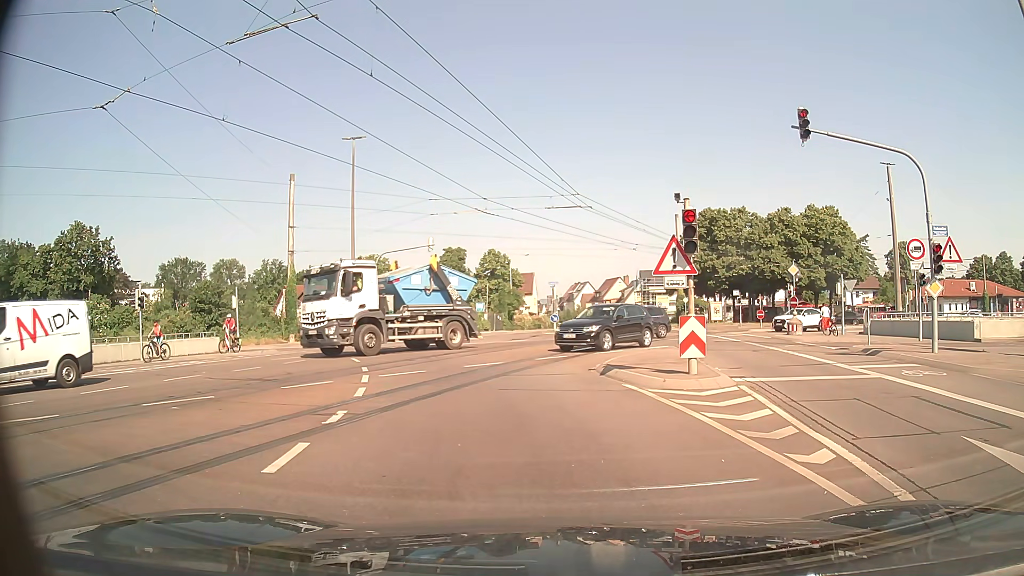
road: tertiary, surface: asphalt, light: Day
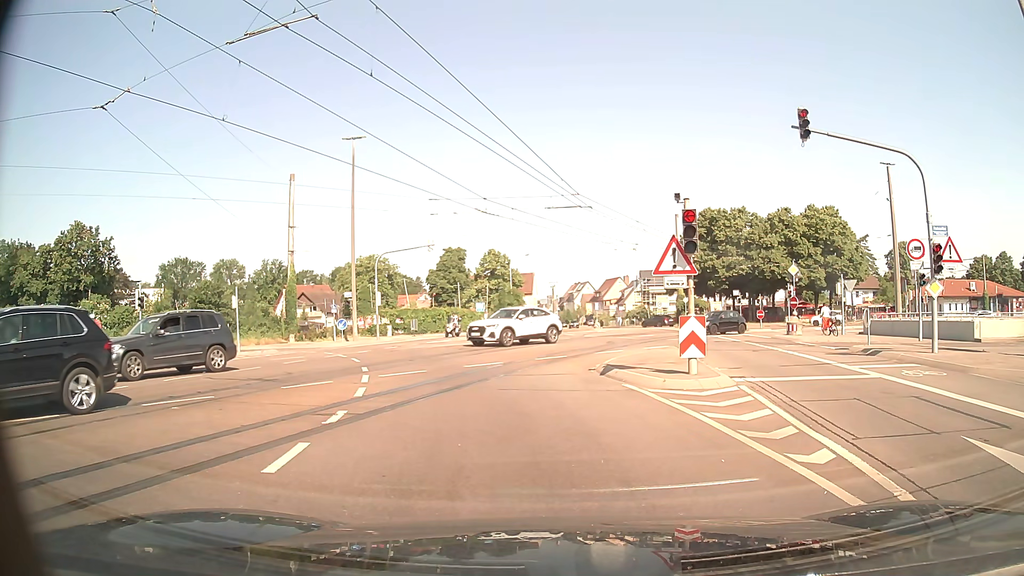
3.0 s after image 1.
(0.0, 0.0) m; 0°
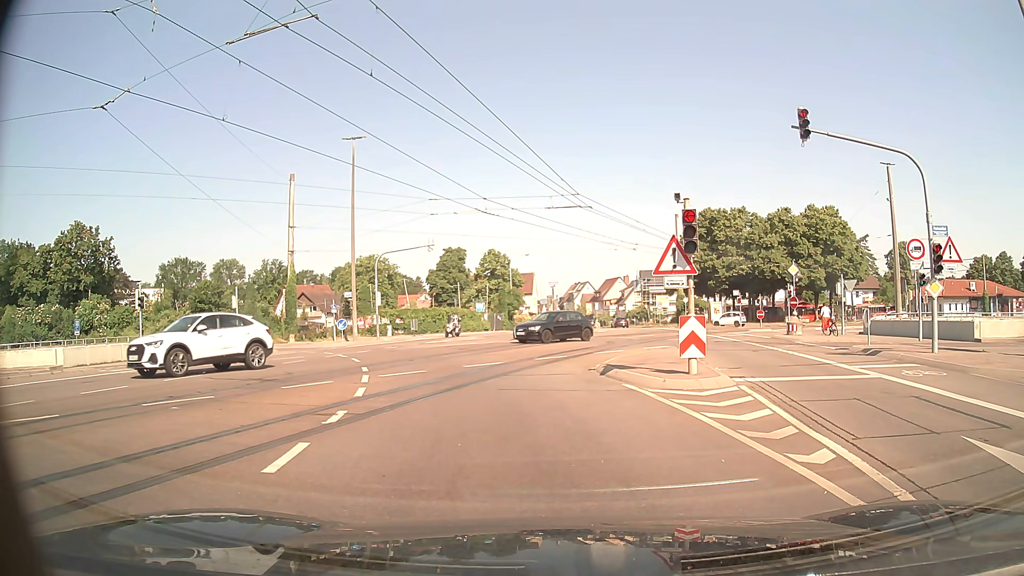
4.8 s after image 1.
(0.0, 0.0) m; 0°
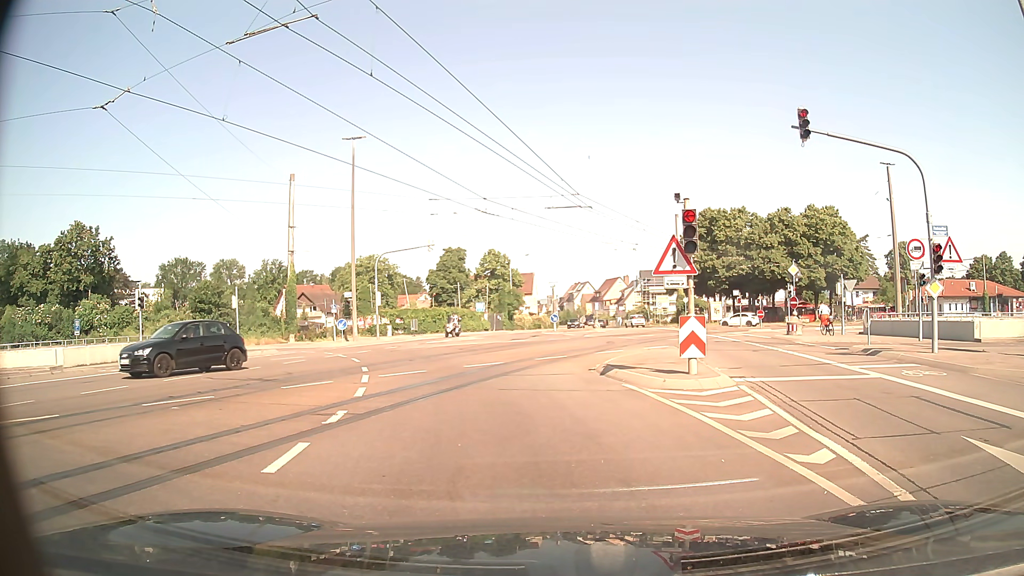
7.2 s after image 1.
(0.0, 0.0) m; 0°
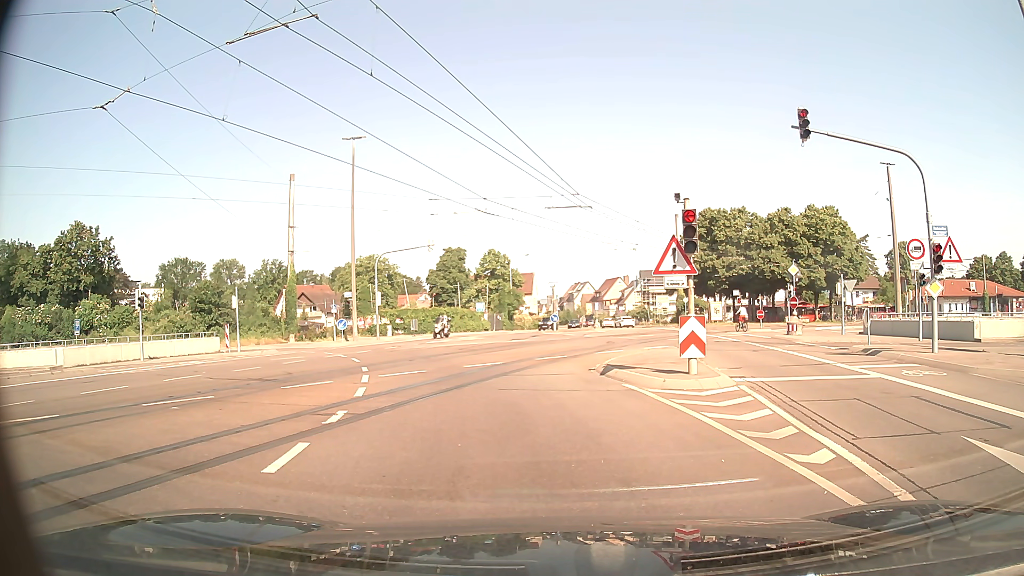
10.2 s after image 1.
(0.0, 0.0) m; 0°
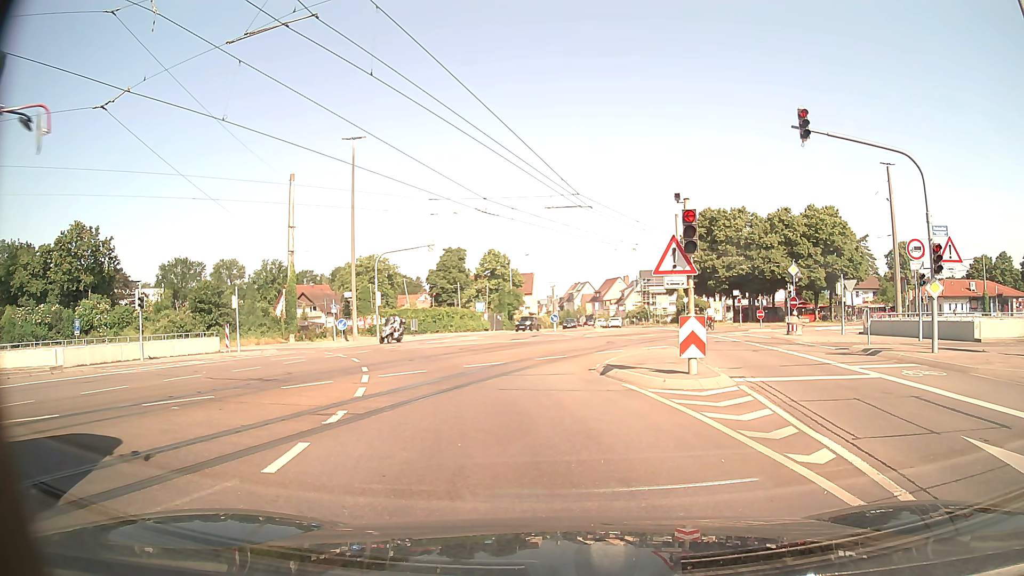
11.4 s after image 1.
(0.0, 0.0) m; 0°
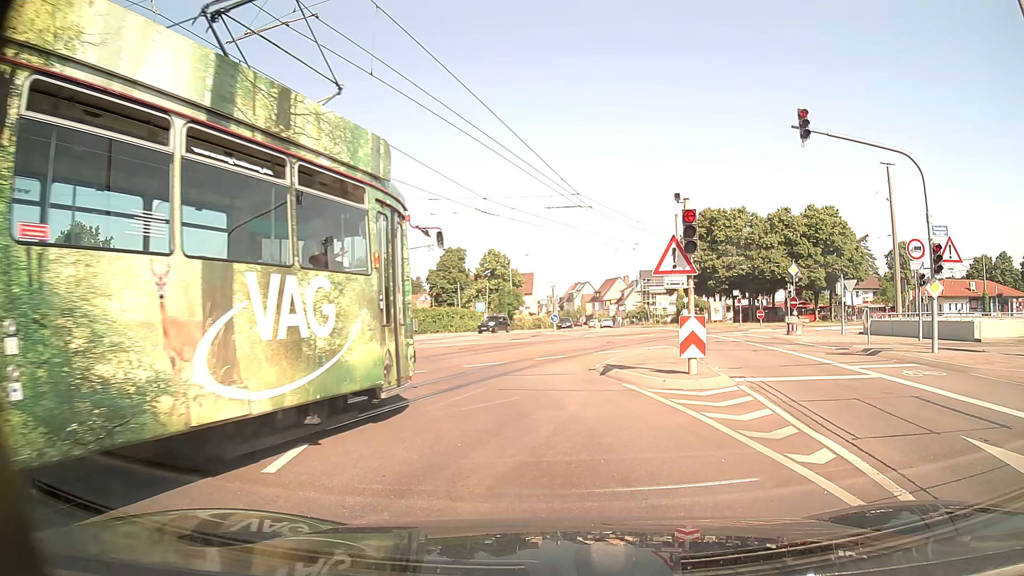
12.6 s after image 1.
(0.0, 0.0) m; 0°
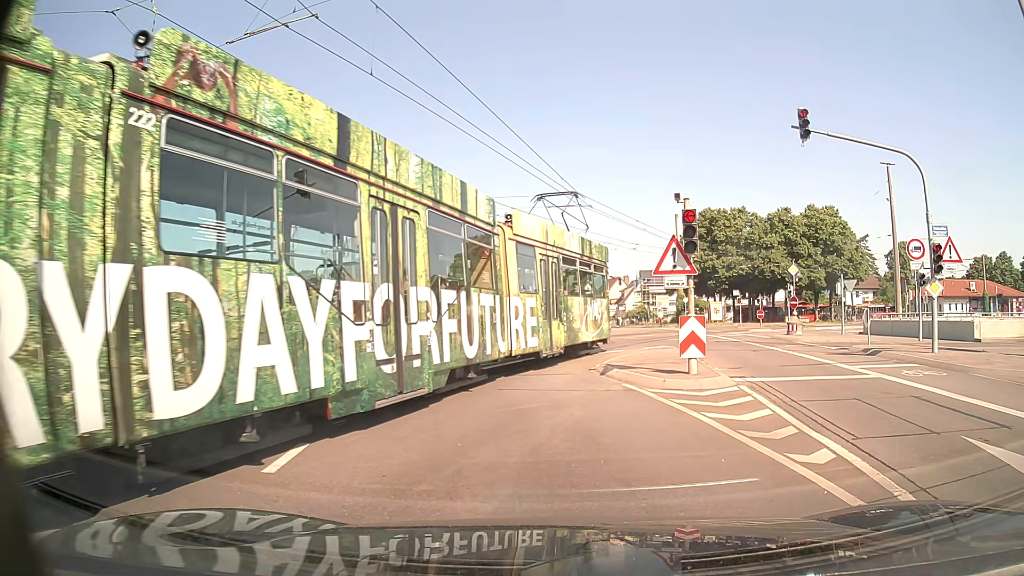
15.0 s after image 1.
(0.0, 0.0) m; 0°
(-1, +10) (-4, +20) (-8, +28) (-15, +36) (-24, +40) (-34, +41) (-44, +40) (-54, +39) (-64, +38) (-74, +37) m
